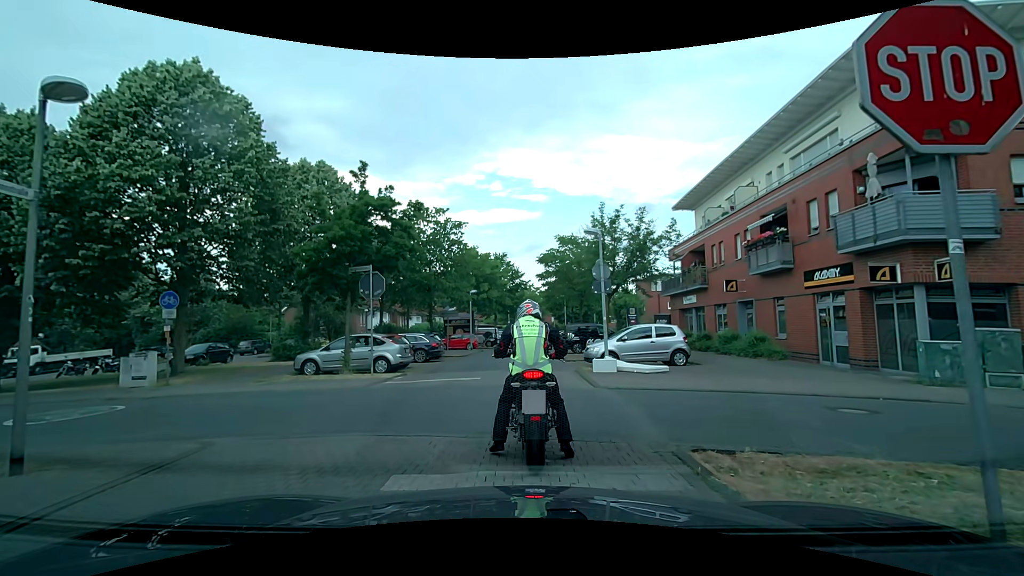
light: Day
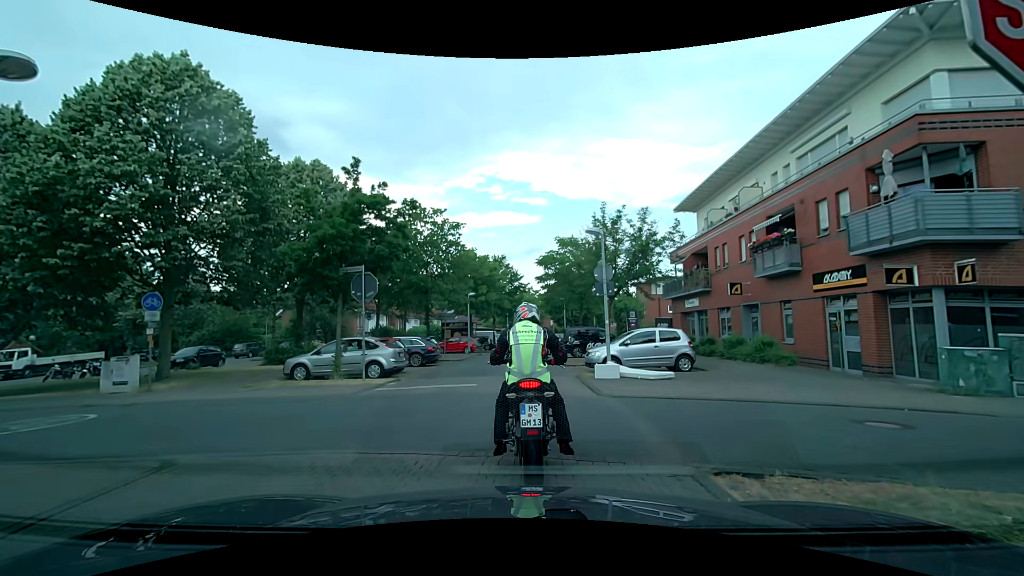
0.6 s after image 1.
(0.0, +0.7) m; 0°
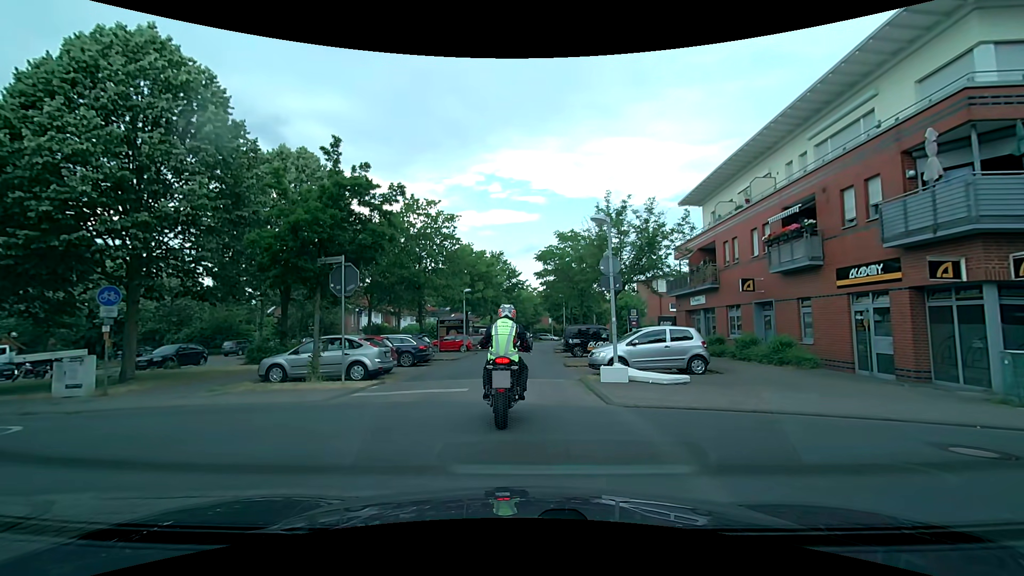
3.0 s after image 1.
(0.0, +1.6) m; 0°
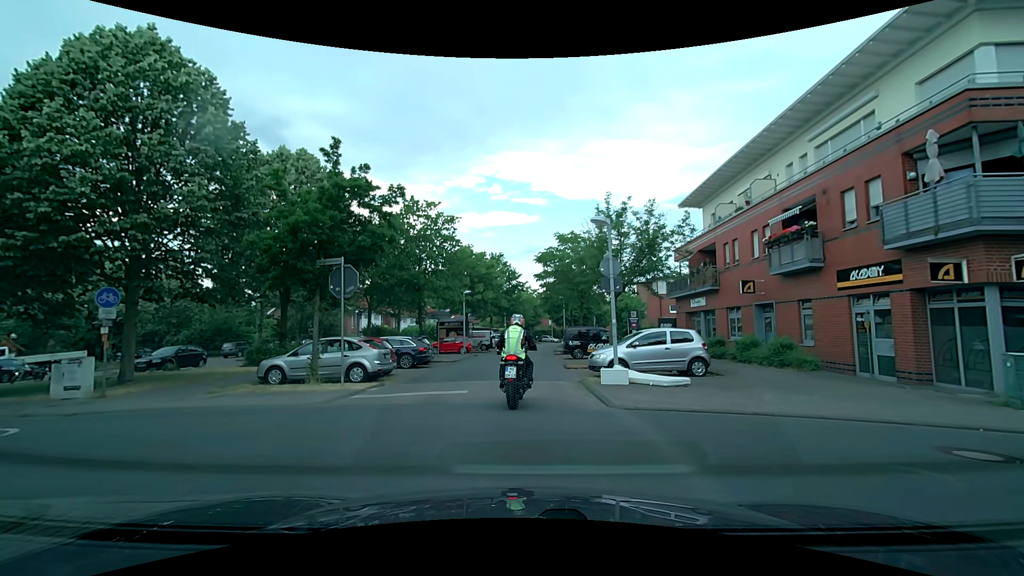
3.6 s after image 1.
(0.0, 0.0) m; 0°
